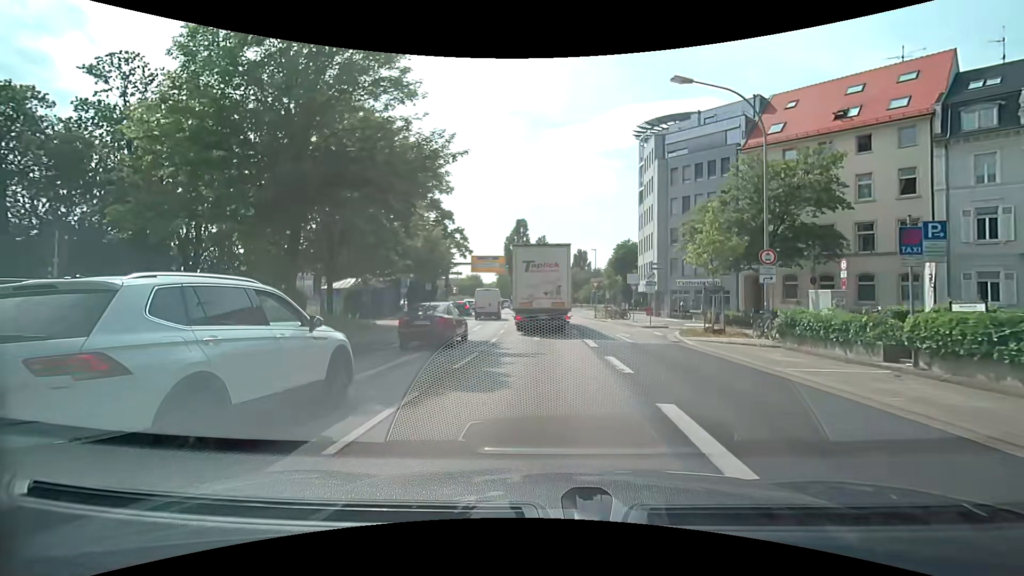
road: primary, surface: asphalt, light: Day
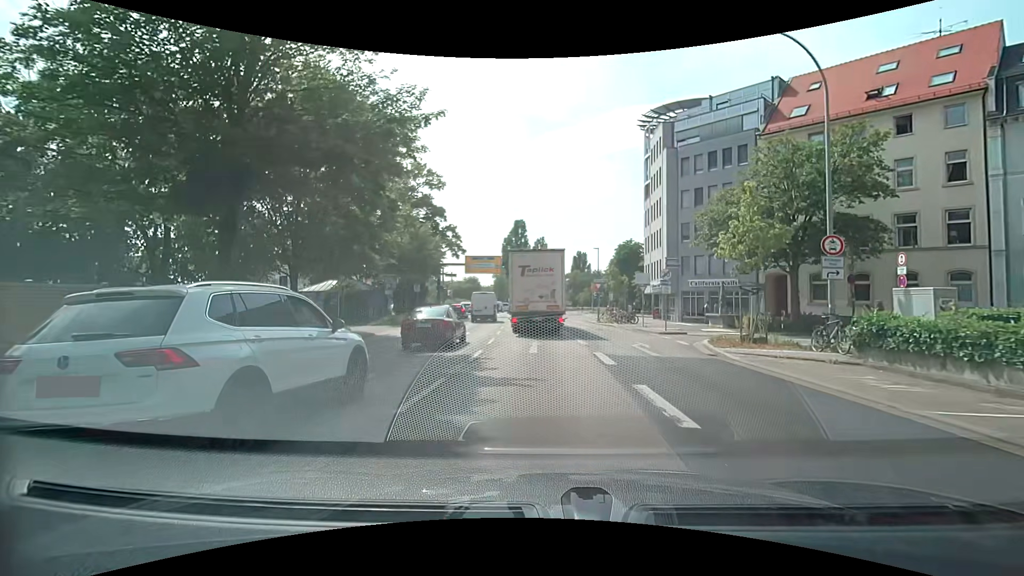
(0.0, +4.2) m; -1°
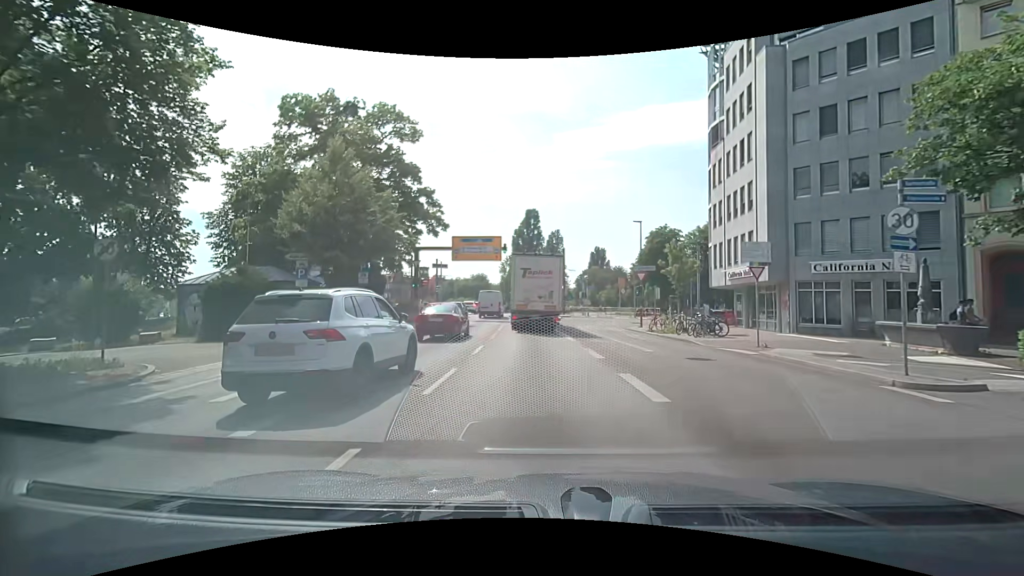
(0.0, +16.8) m; -4°
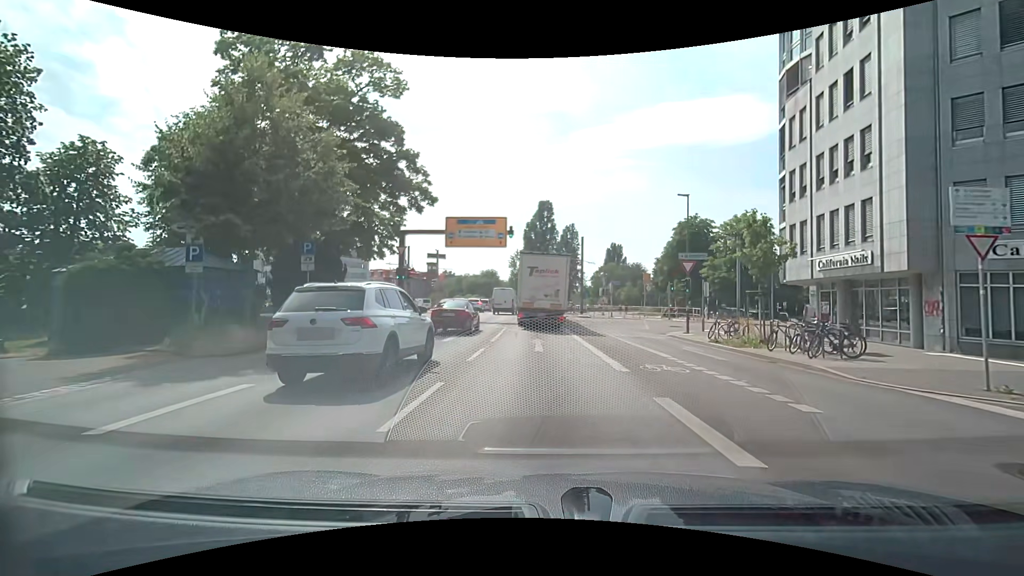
(+0.3, +8.6) m; +1°
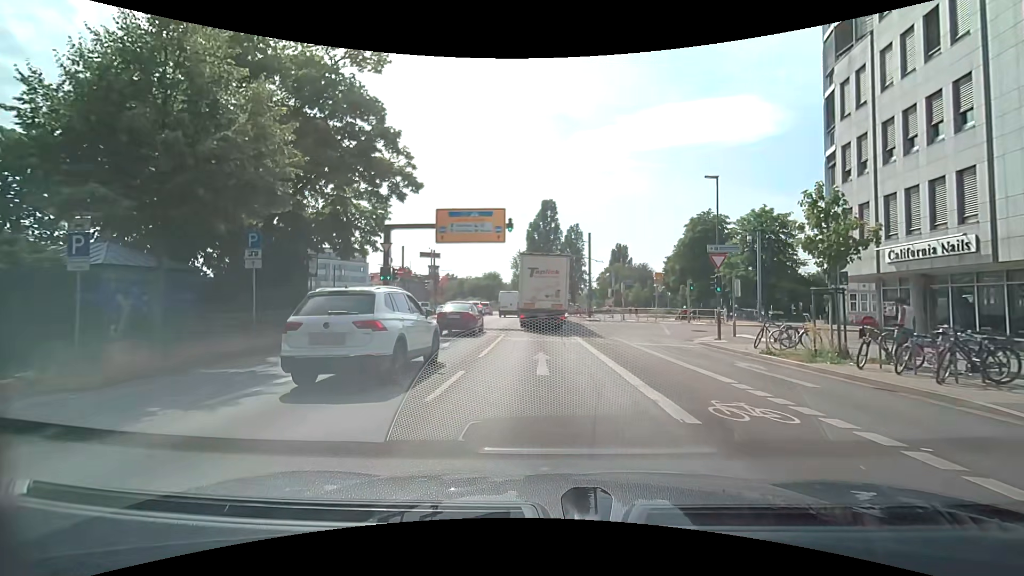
(0.0, +4.3) m; 0°
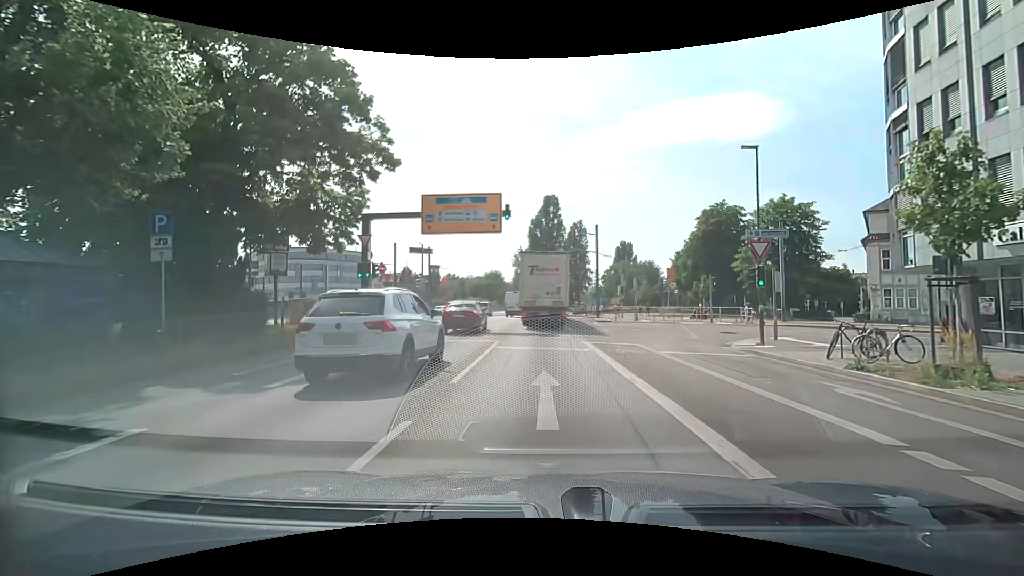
(0.0, +4.2) m; -1°
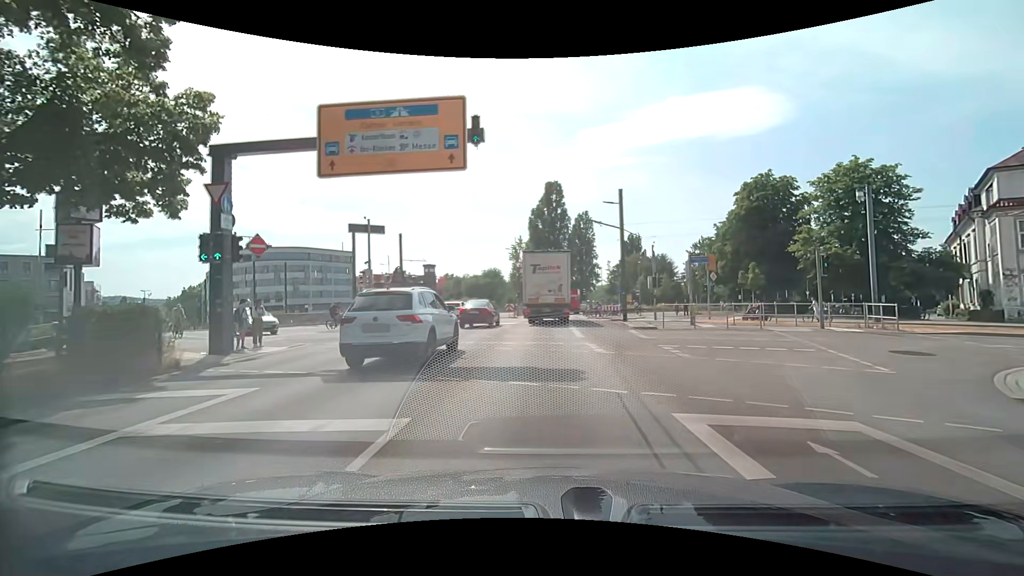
(-0.1, +12.7) m; 0°
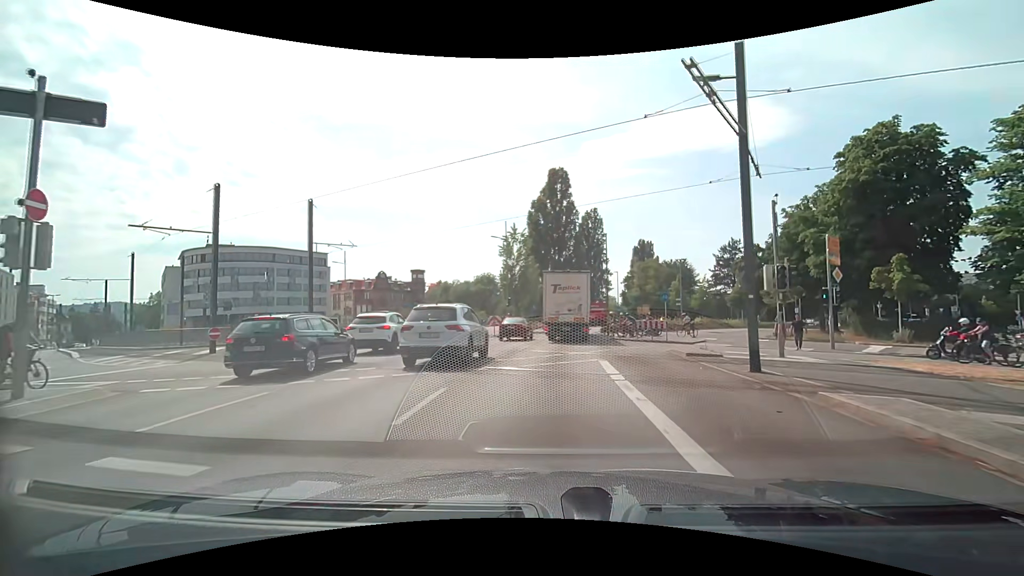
(0.0, +18.6) m; 0°
(0, +10) (0, +20) (+1, +30) (+1, +40) (+2, +50) (+4, +60) (+5, +70) (+7, +80) (+9, +89) (+12, +99) m
